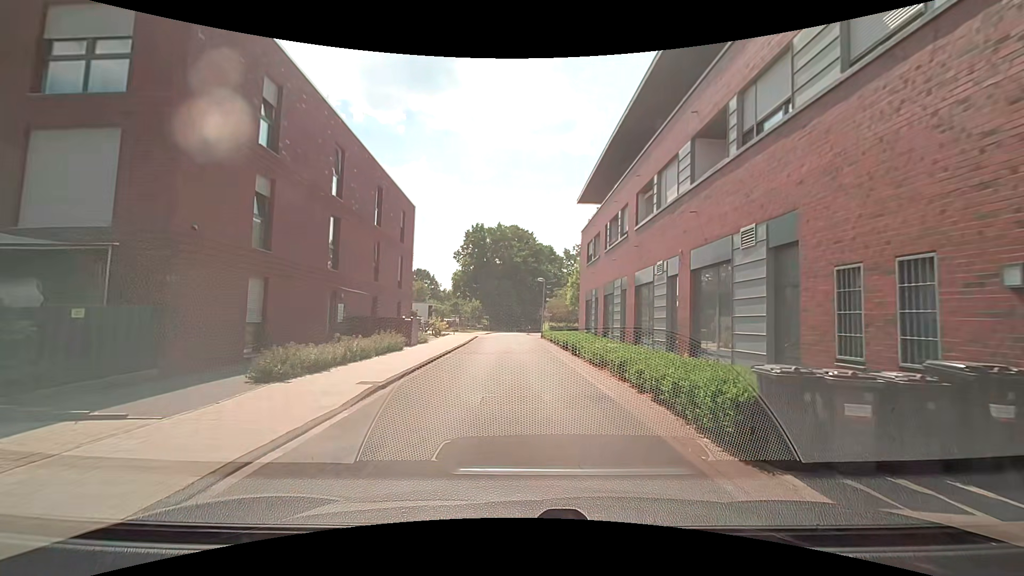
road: residential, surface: asphalt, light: Day
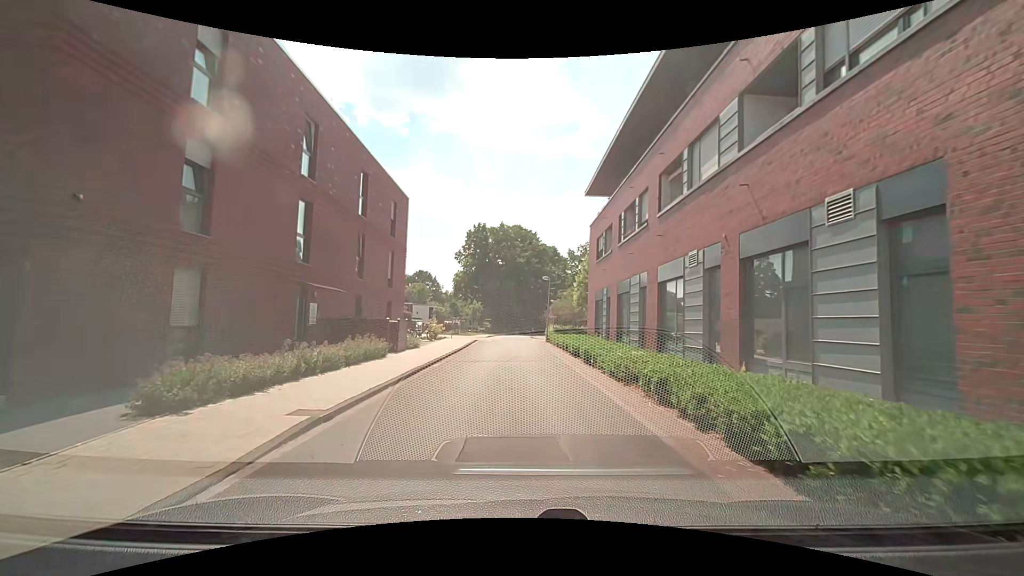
(0.0, +3.1) m; 0°
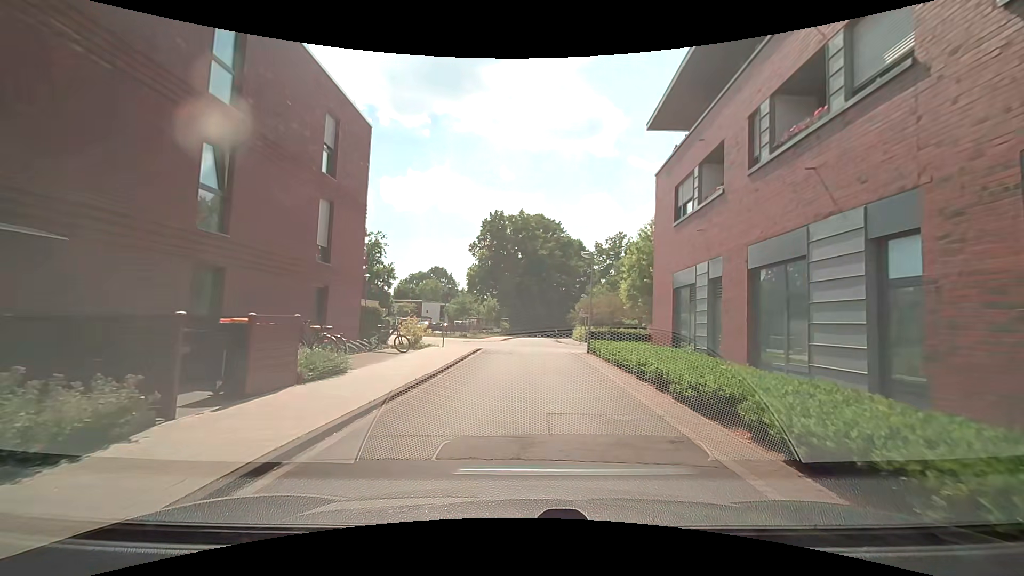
(0.0, +12.5) m; -1°
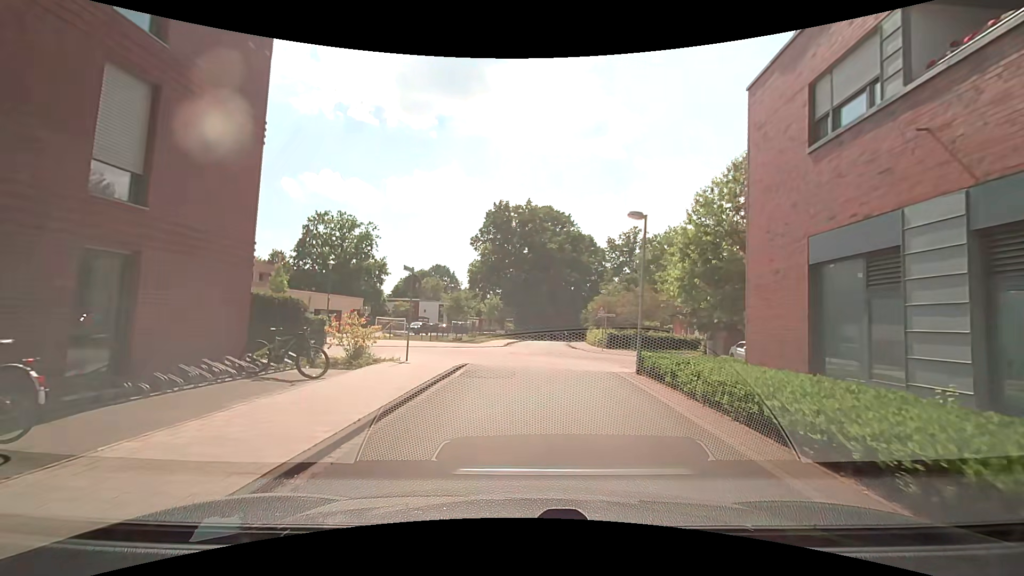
(0.0, +8.7) m; 0°
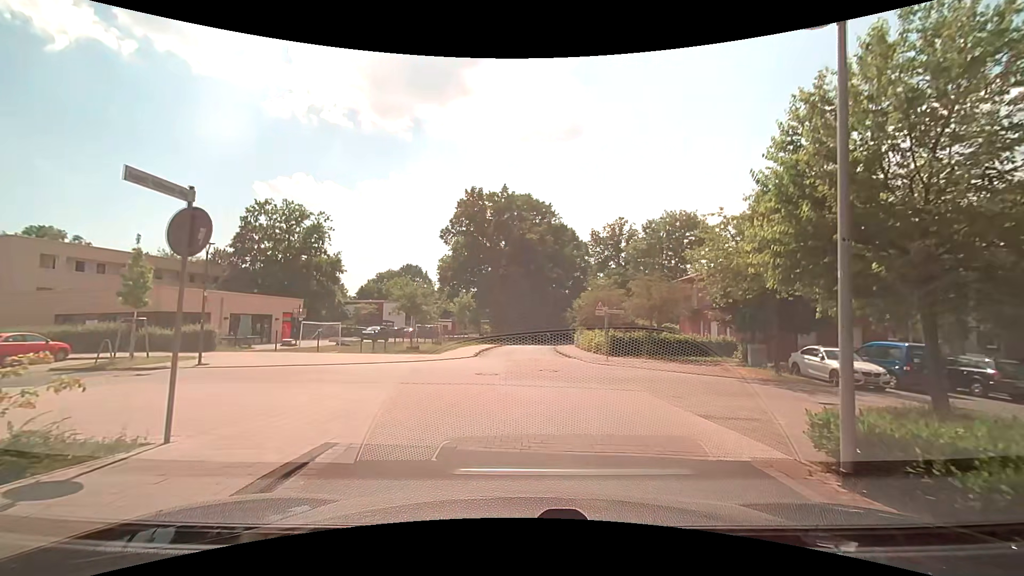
(+0.1, +9.6) m; +1°
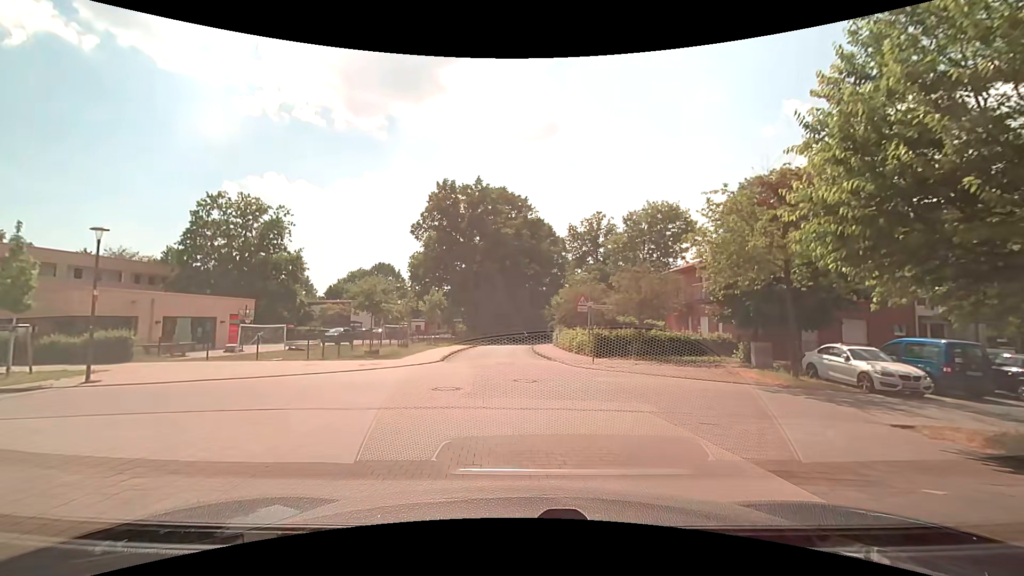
(+0.1, +3.5) m; +3°
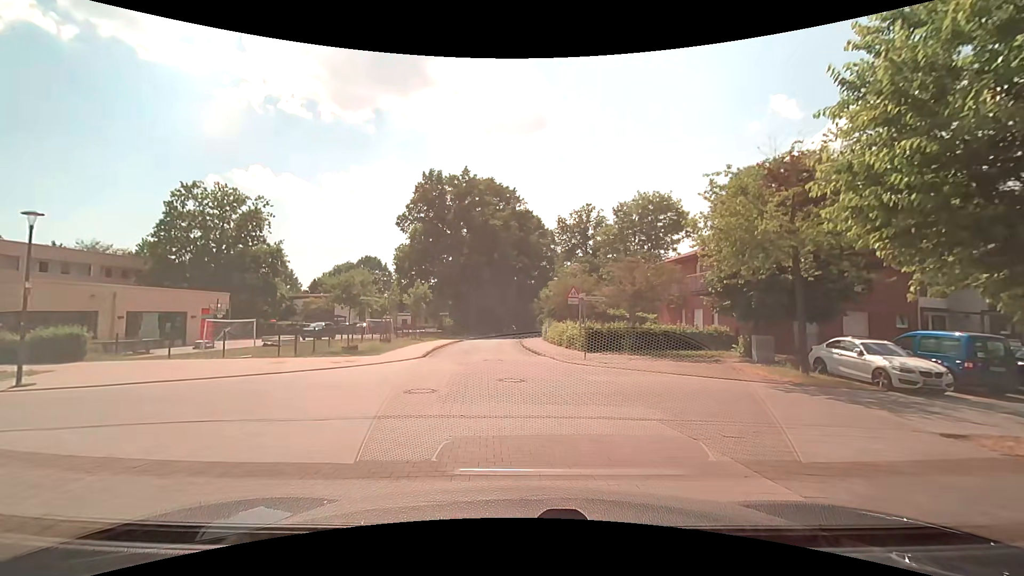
(0.0, +1.5) m; 0°
